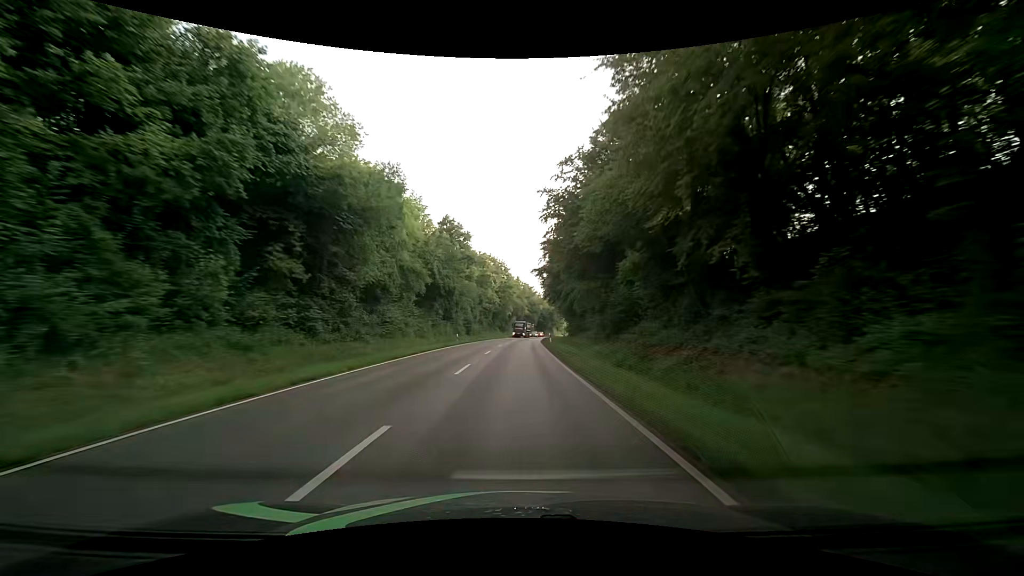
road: secondary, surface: asphalt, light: Day
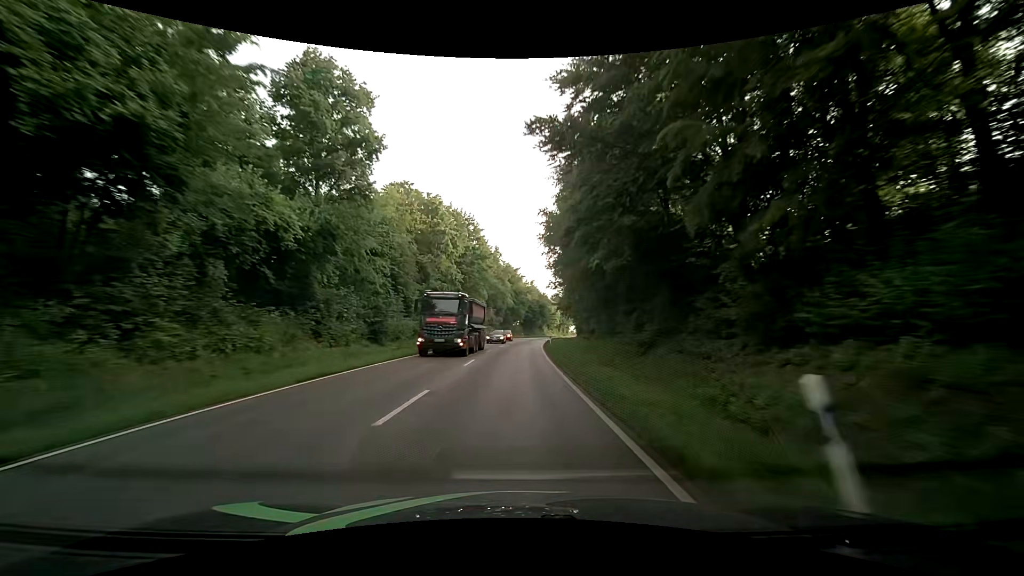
(+0.8, +43.7) m; +2°
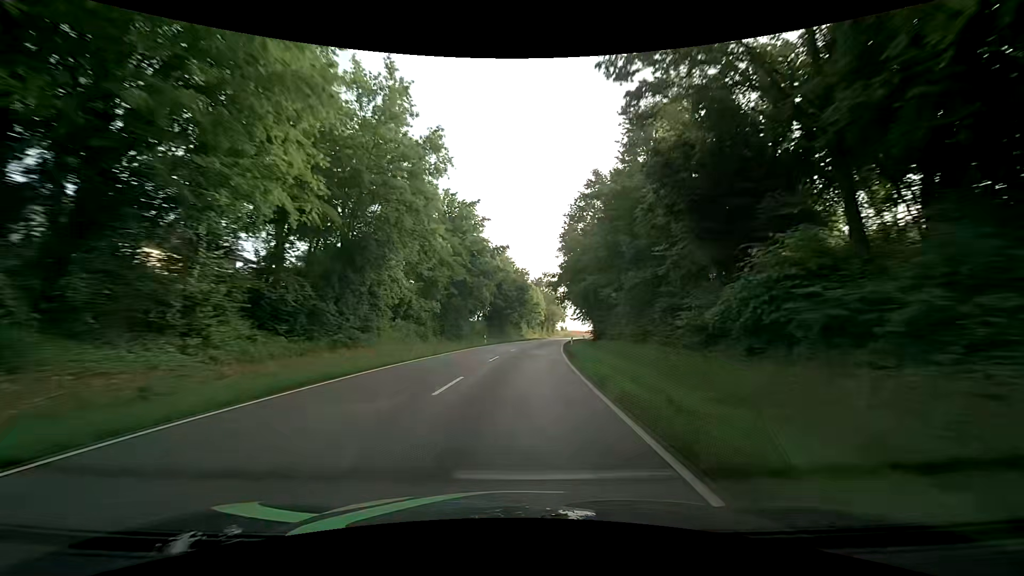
(+1.2, +56.4) m; +3°
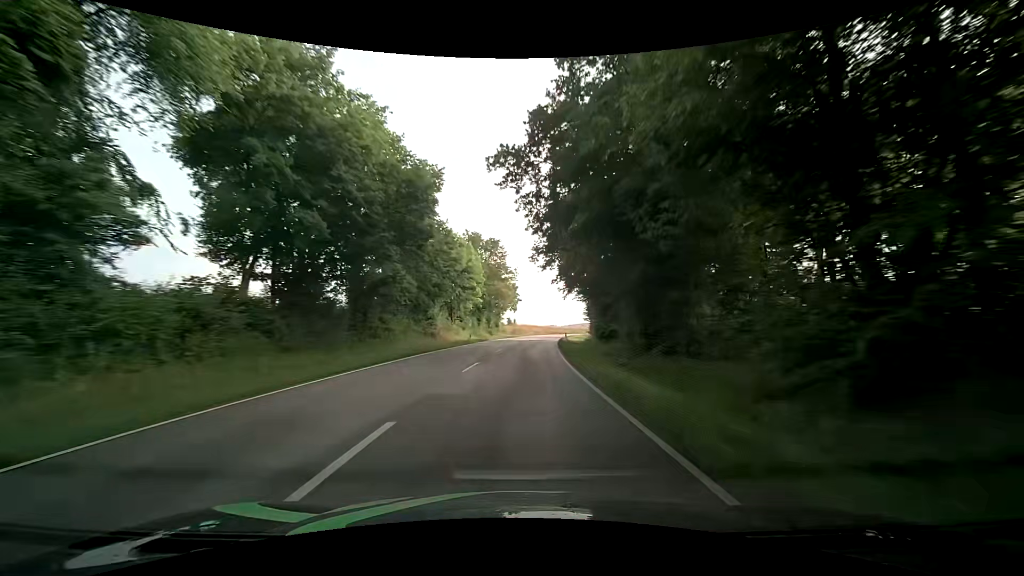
(+3.0, +55.2) m; +6°
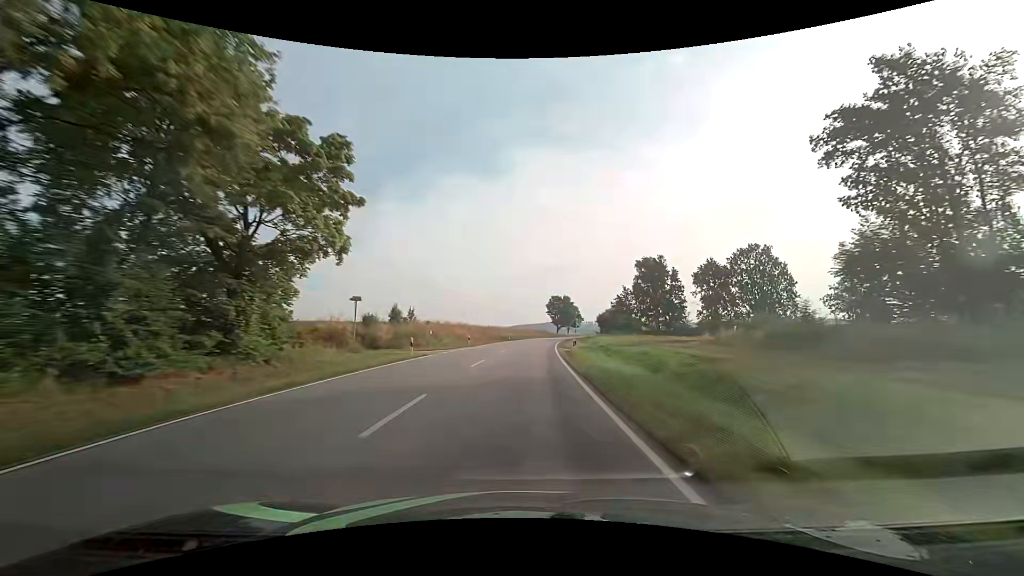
(+4.7, +68.2) m; +7°
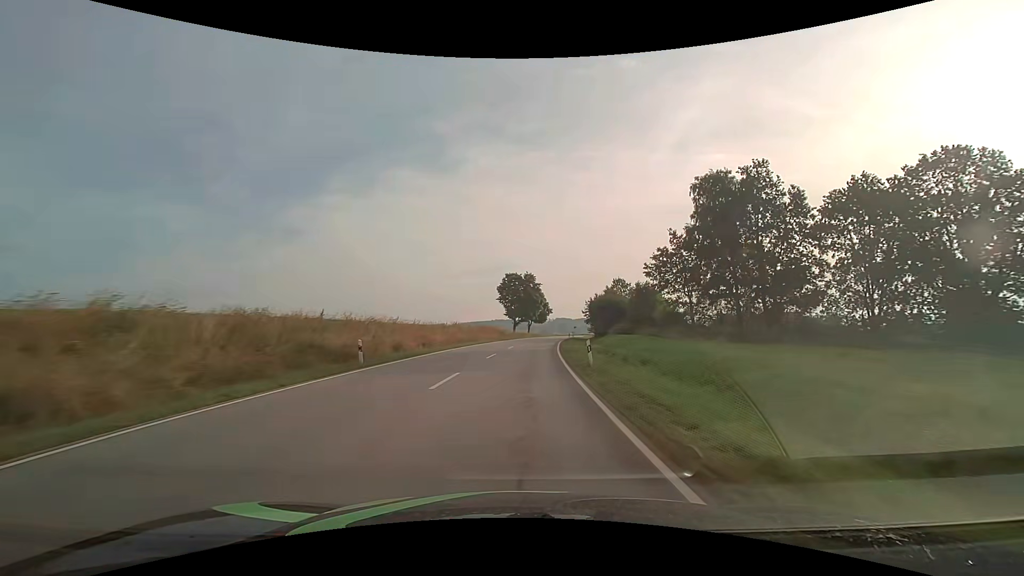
(+2.9, +55.1) m; +6°
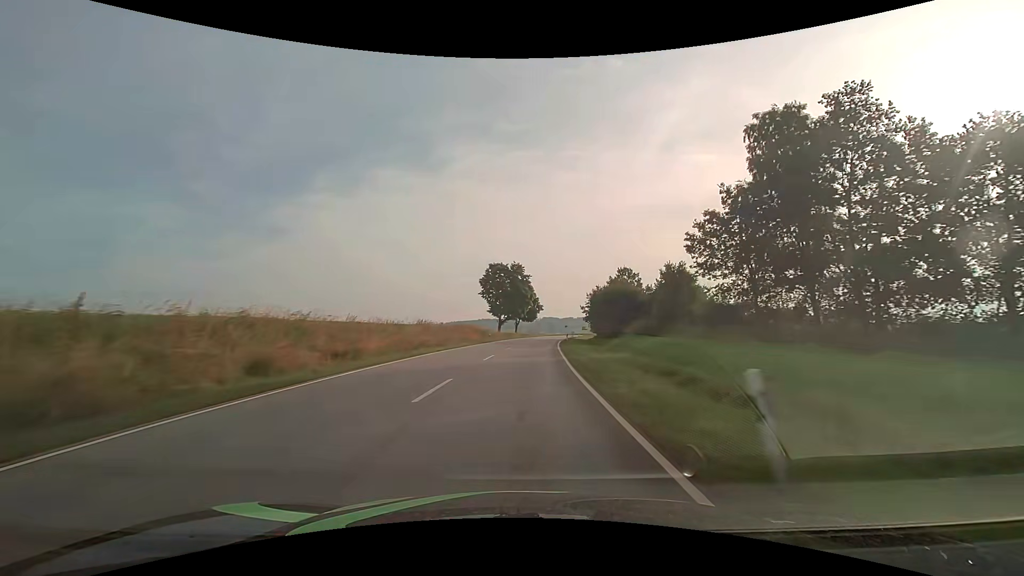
(+0.2, +13.9) m; +1°
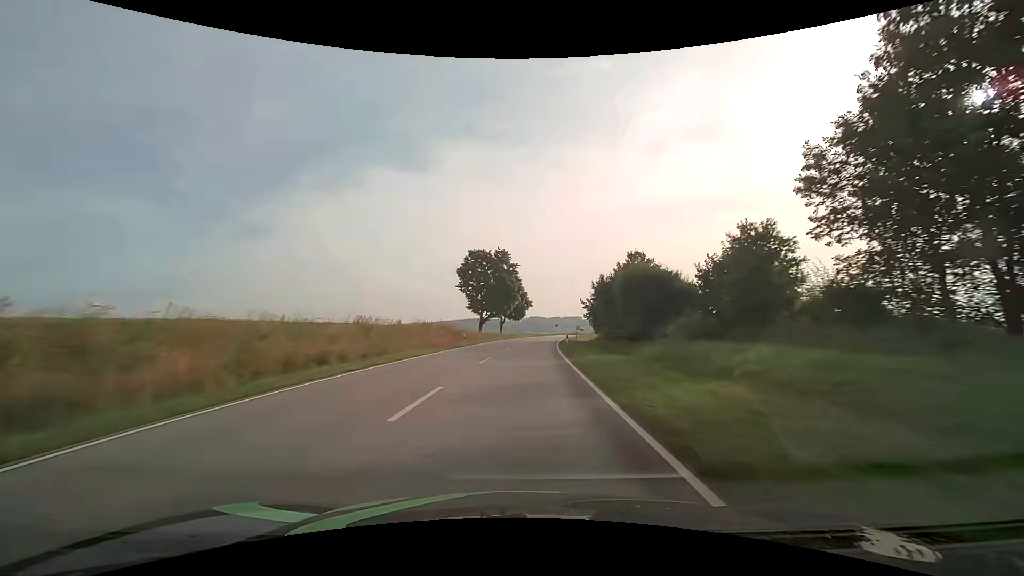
(+0.2, +13.8) m; +2°
(0, +10) (0, +20) (+1, +30) (+2, +40) (+2, +50) (+3, +60) (+5, +70) (+6, +80) (+8, +90) (+9, +99) m
